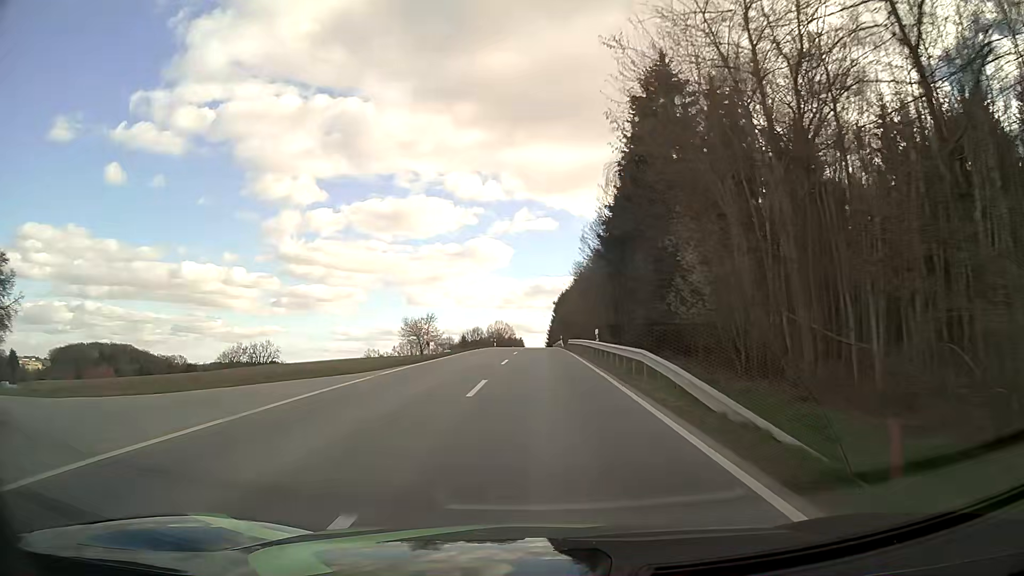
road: tertiary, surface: asphalt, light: Day
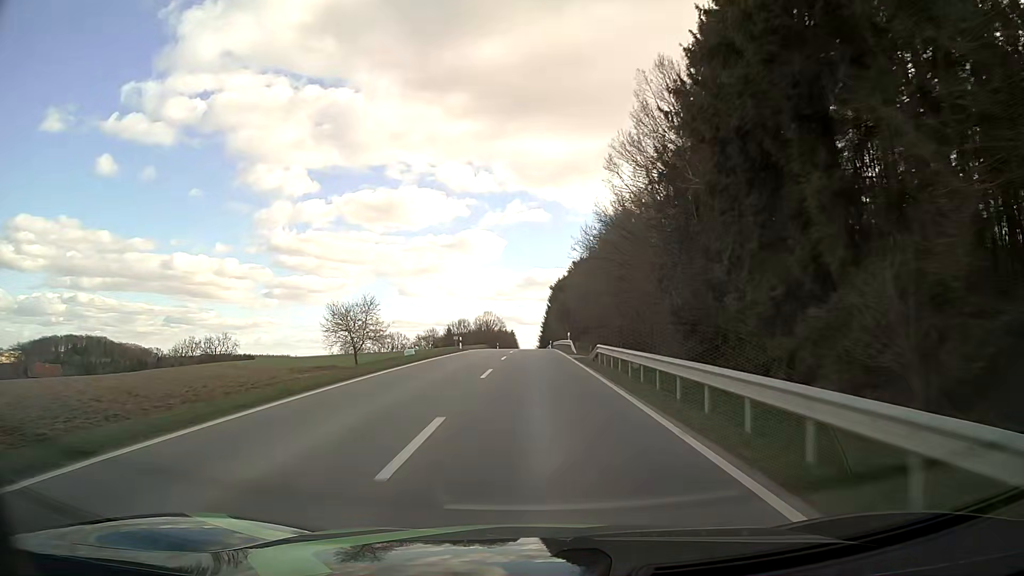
(+0.3, +31.0) m; +1°
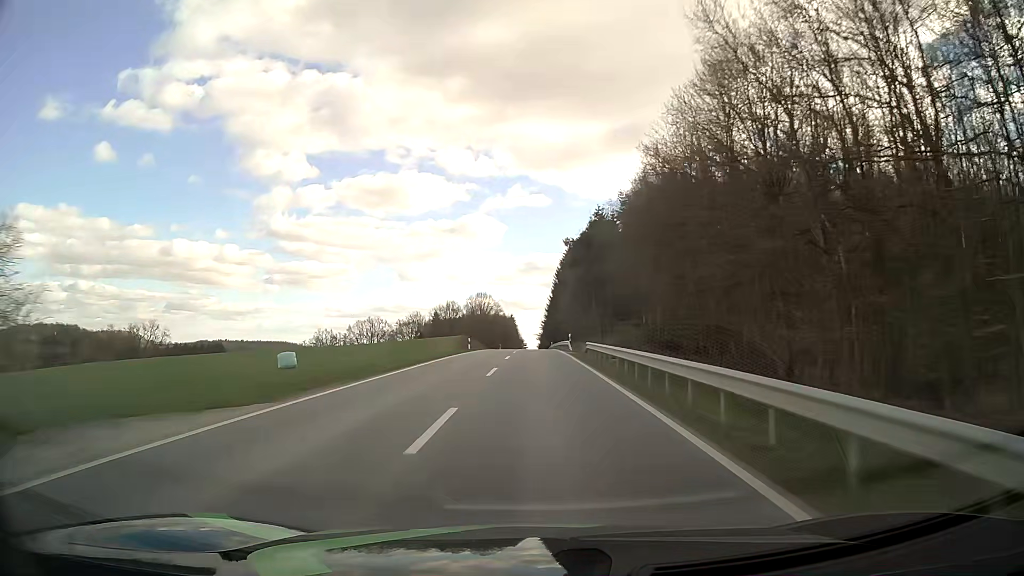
(-0.1, +47.0) m; 0°
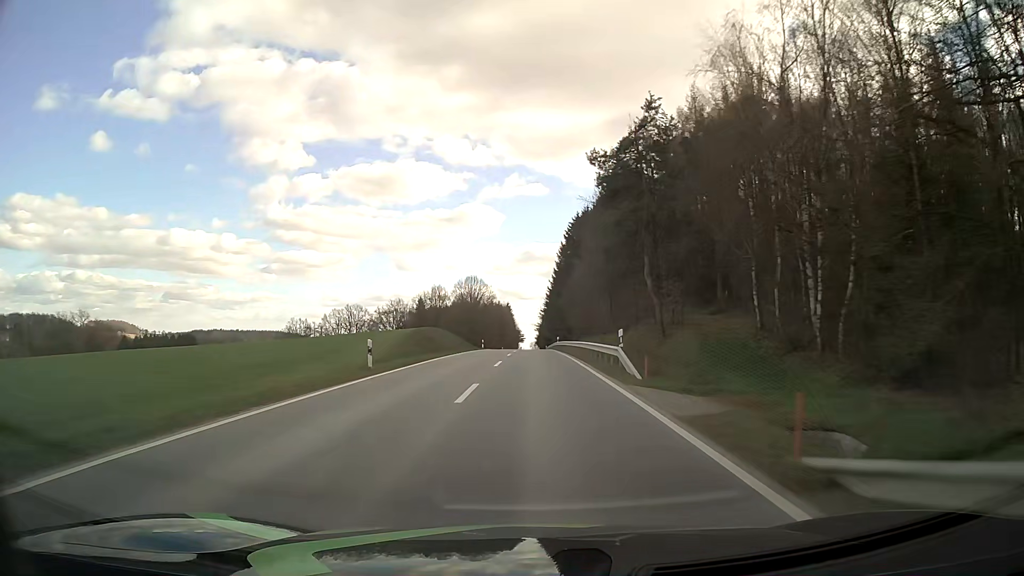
(+0.1, +31.6) m; 0°
(0, +10) (0, +20) (0, +30) (0, +40) (0, +50) (0, +60) (0, +70) (0, +80) (0, +90) (0, +100) m
